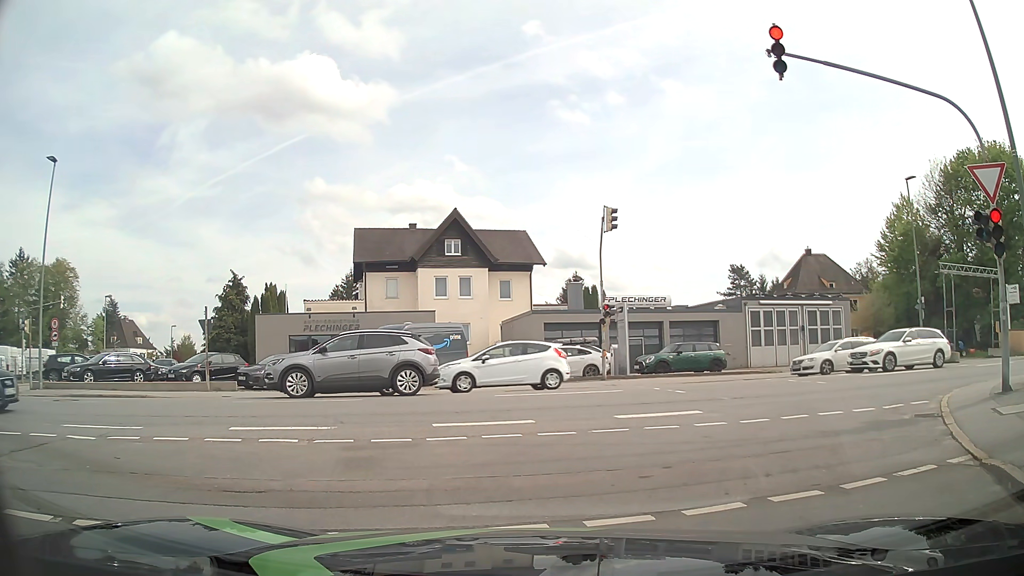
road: residential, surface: asphalt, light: Day
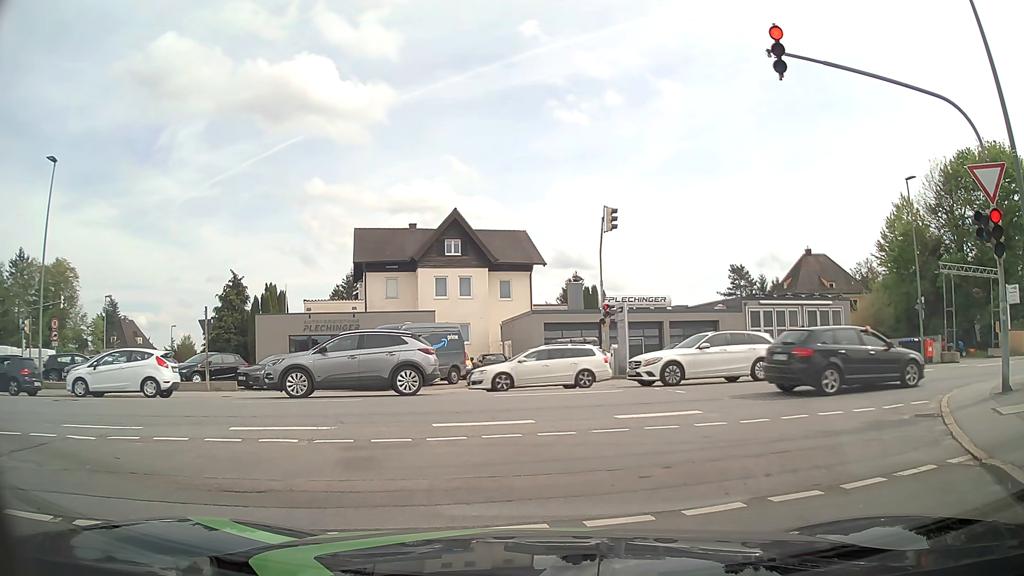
(0.0, 0.0) m; 0°
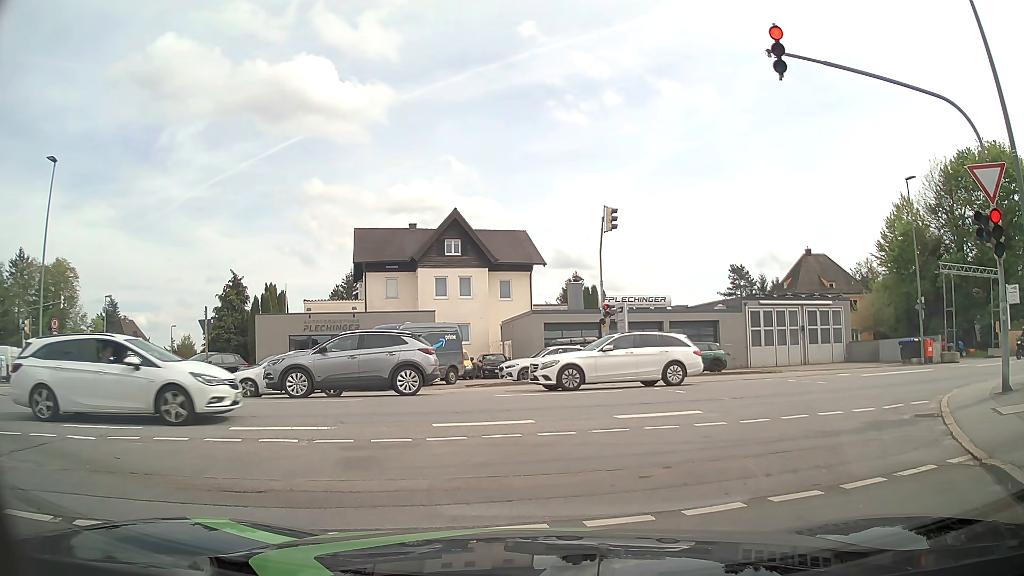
(0.0, 0.0) m; 0°
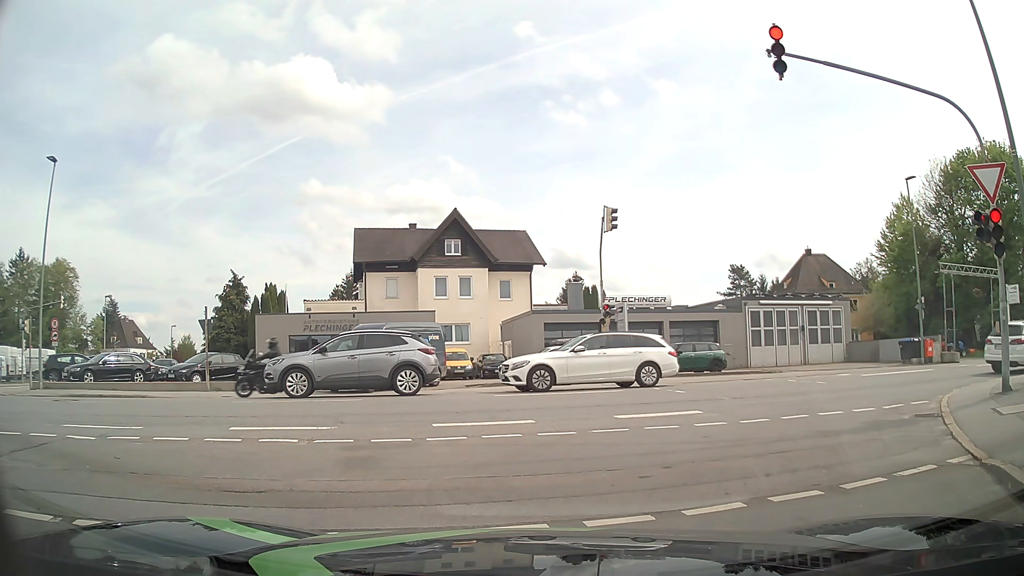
(0.0, 0.0) m; 0°
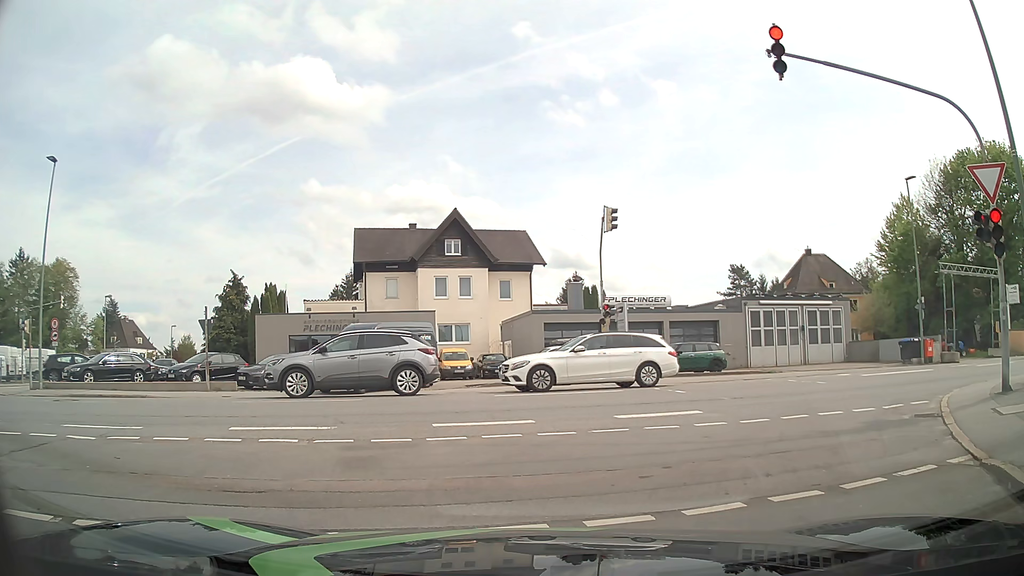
(0.0, 0.0) m; 0°
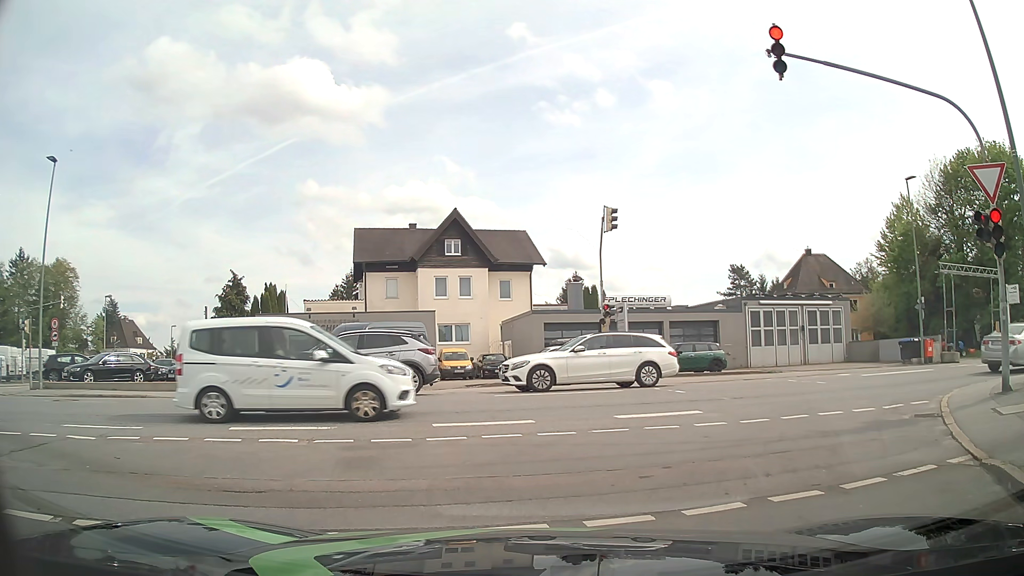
(0.0, 0.0) m; 0°
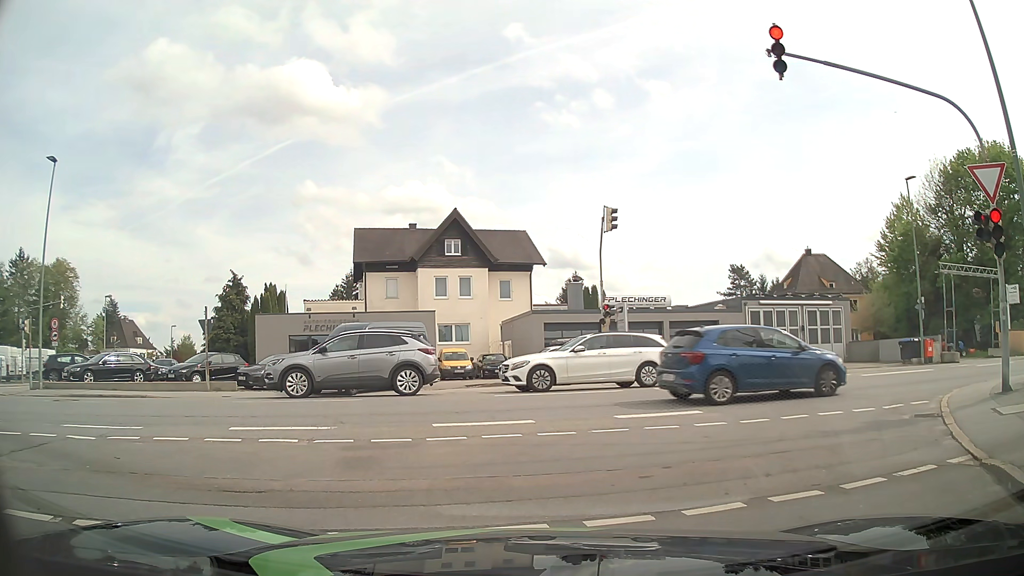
(0.0, 0.0) m; 0°
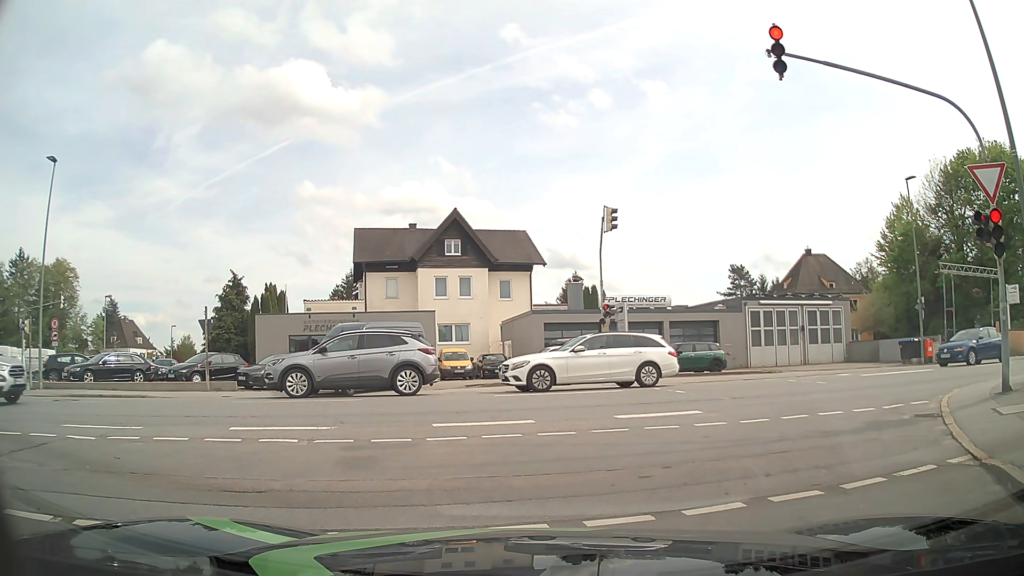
(0.0, 0.0) m; 0°
(+2, +10) (+9, +16) (+19, +20) (+28, +22) (+38, +25) (+48, +27) (+57, +30) (+67, +32) (+77, +35) (+86, +37) m
